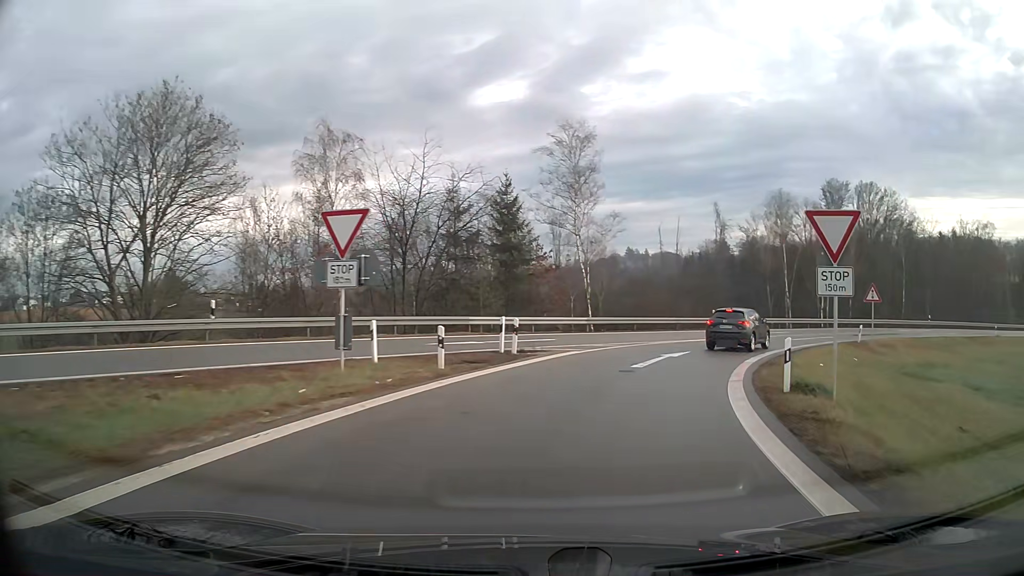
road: motorway_link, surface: asphalt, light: Day
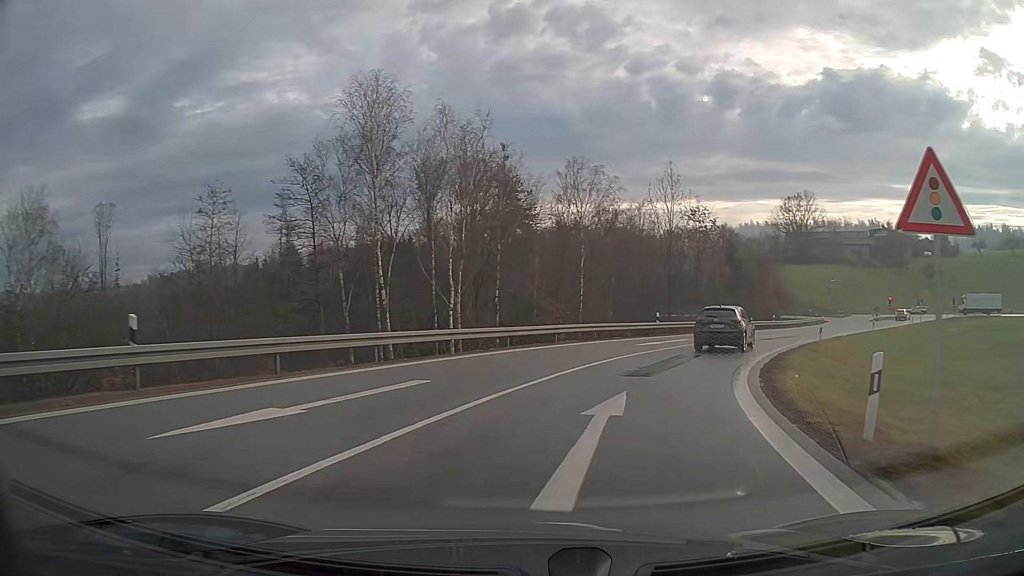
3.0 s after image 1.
(+10.2, +31.4) m; +36°
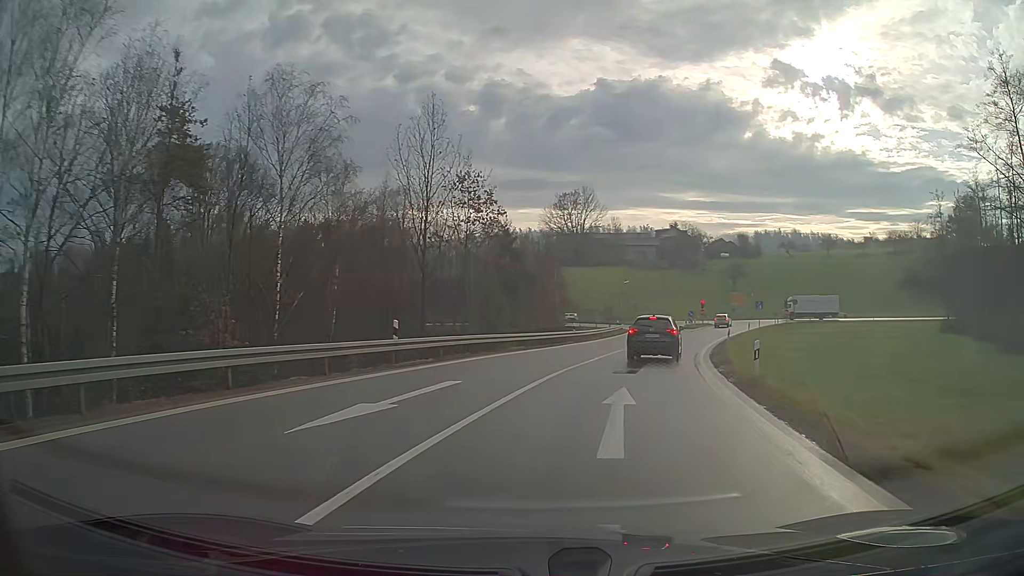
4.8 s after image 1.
(+3.5, +19.1) m; +20°
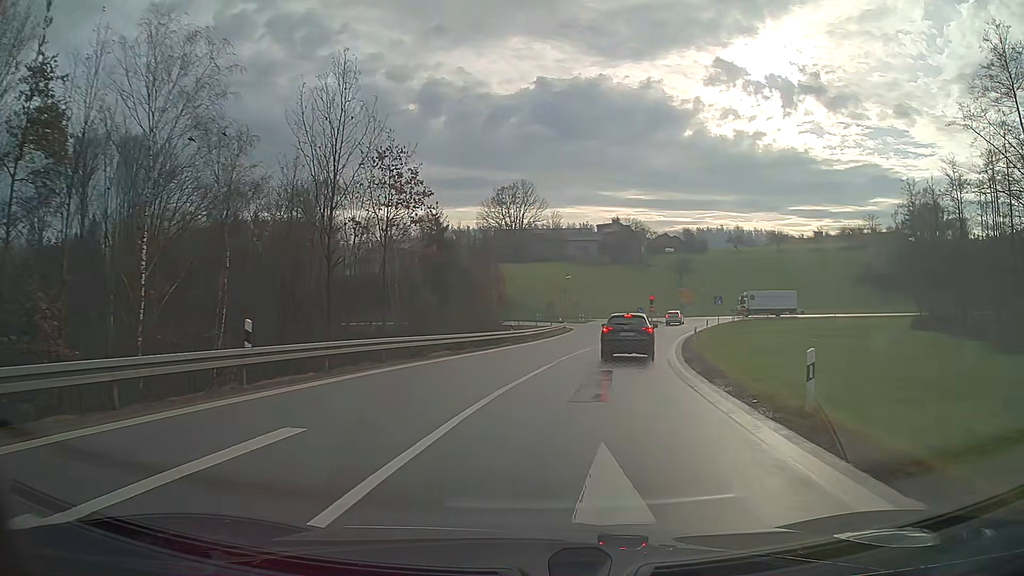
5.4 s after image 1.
(+0.3, +6.6) m; +5°
(0, +10) (+1, +20) (+3, +30) (+5, +40) (+7, +49) (+9, +59) (+12, +69) (+15, +78) (+16, +88) (+12, +97) m
